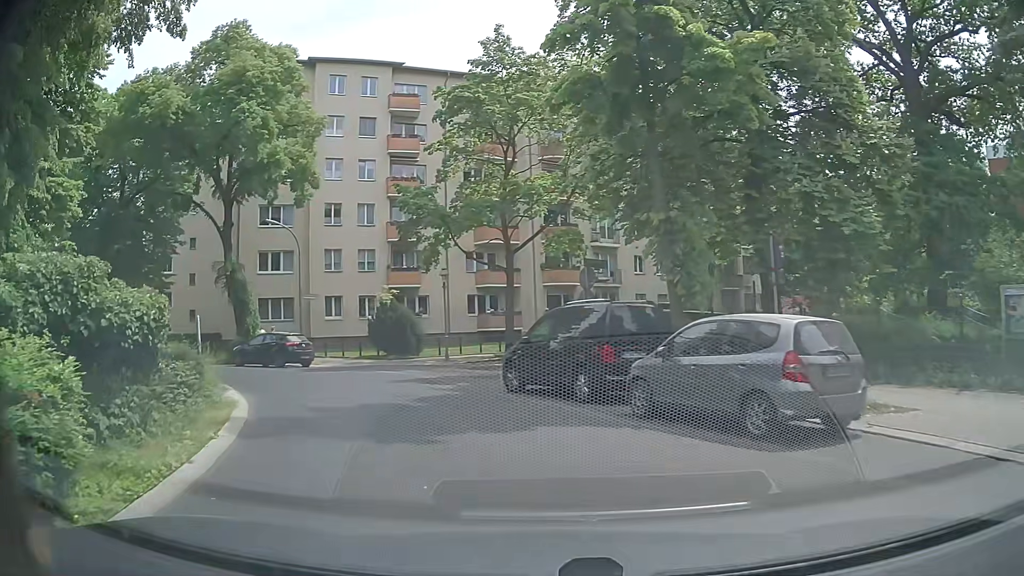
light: Day
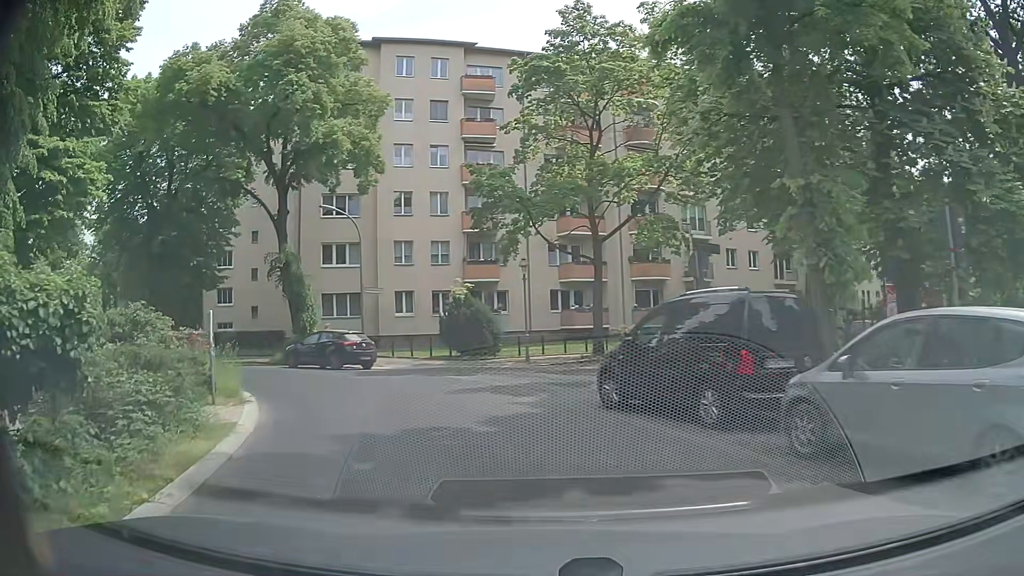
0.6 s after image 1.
(-0.2, +3.2) m; -6°
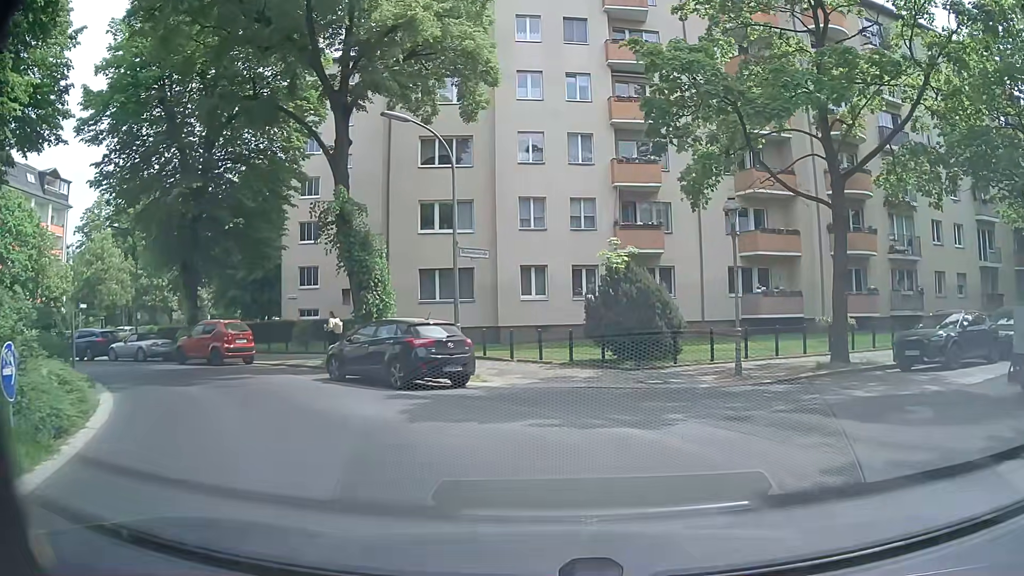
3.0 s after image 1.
(-1.8, +10.6) m; -13°
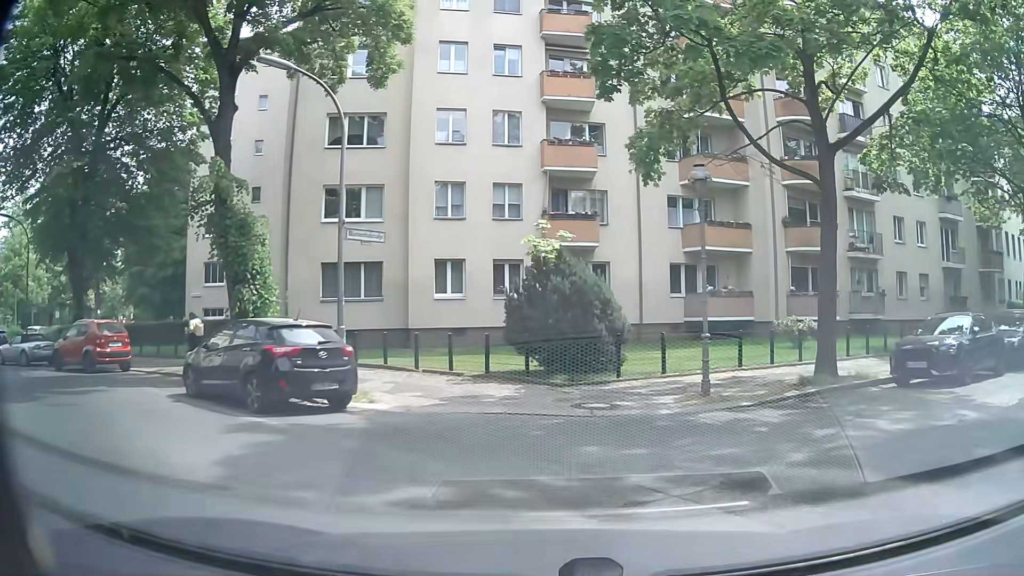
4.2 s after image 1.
(0.0, +3.5) m; +4°
